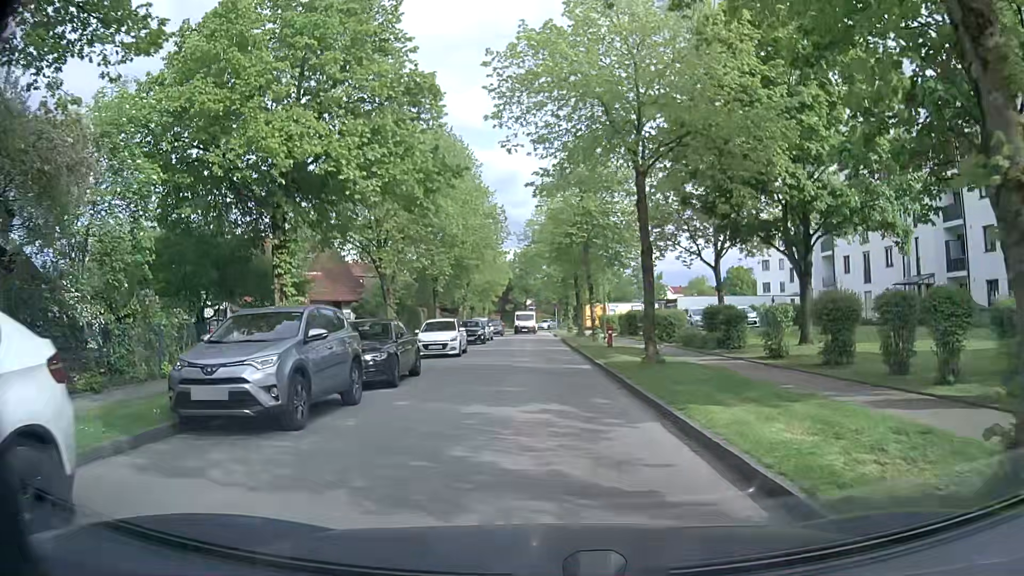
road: residential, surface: asphalt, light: Day
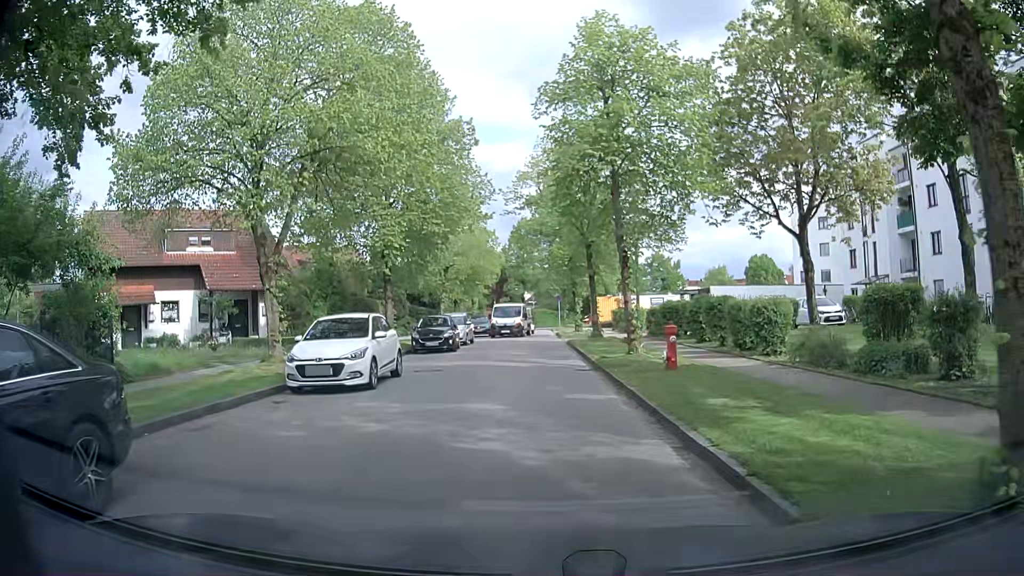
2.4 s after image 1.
(0.0, +12.9) m; 0°
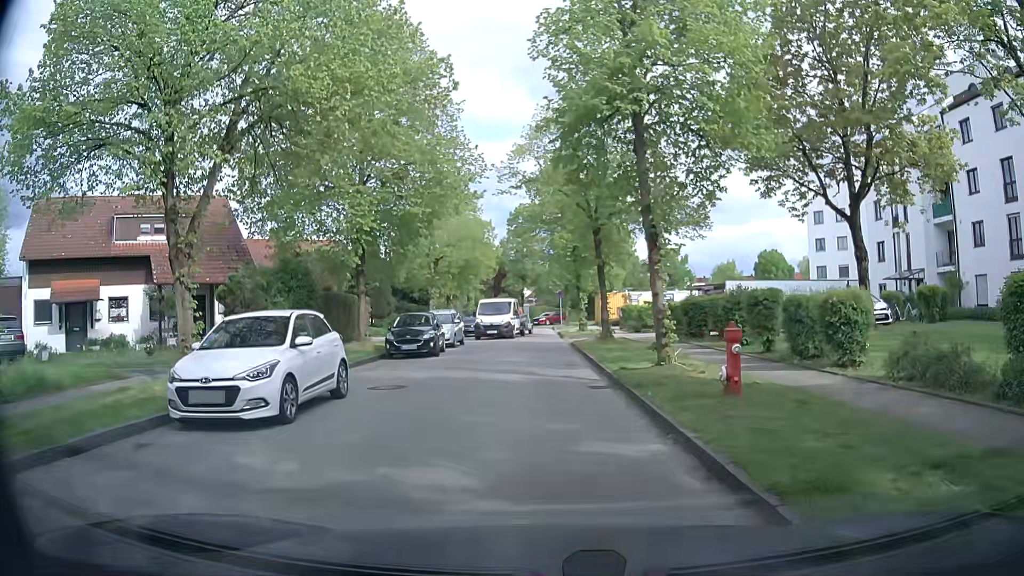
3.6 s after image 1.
(0.0, +4.3) m; +1°
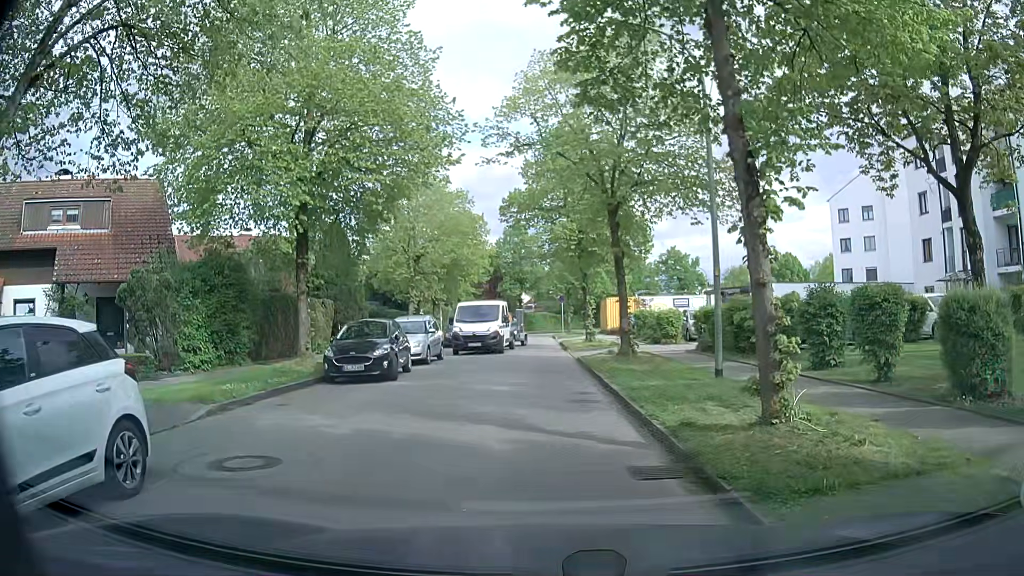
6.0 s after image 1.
(-0.1, +6.2) m; 0°
